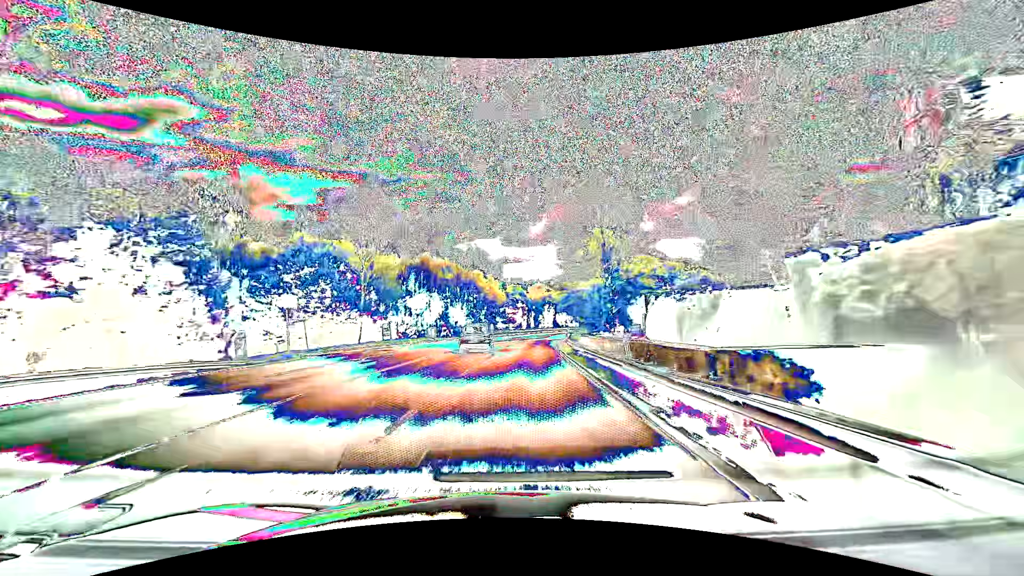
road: primary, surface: asphalt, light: Day
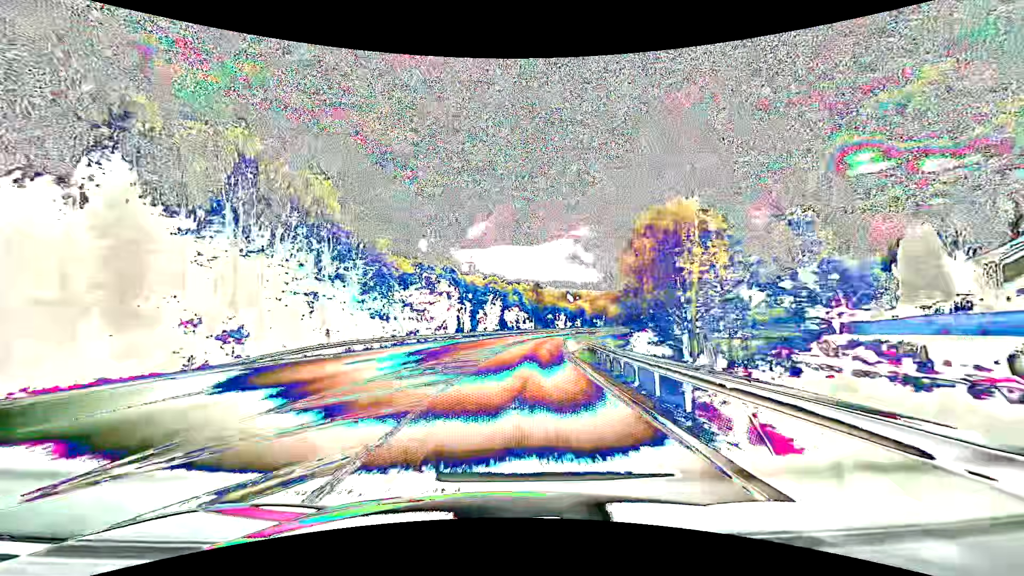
(+3.2, +53.6) m; +7°
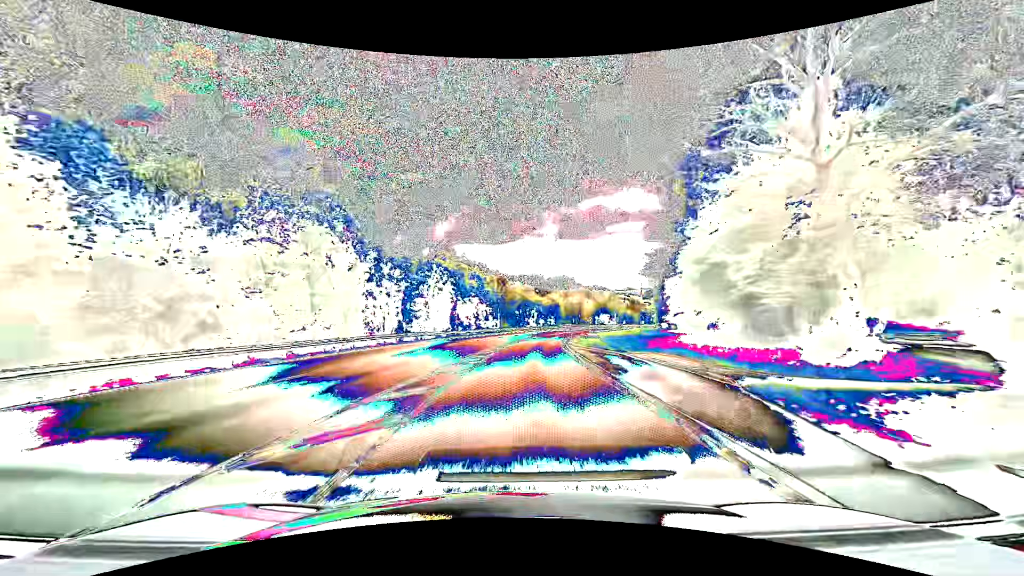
(+1.1, +32.0) m; +4°
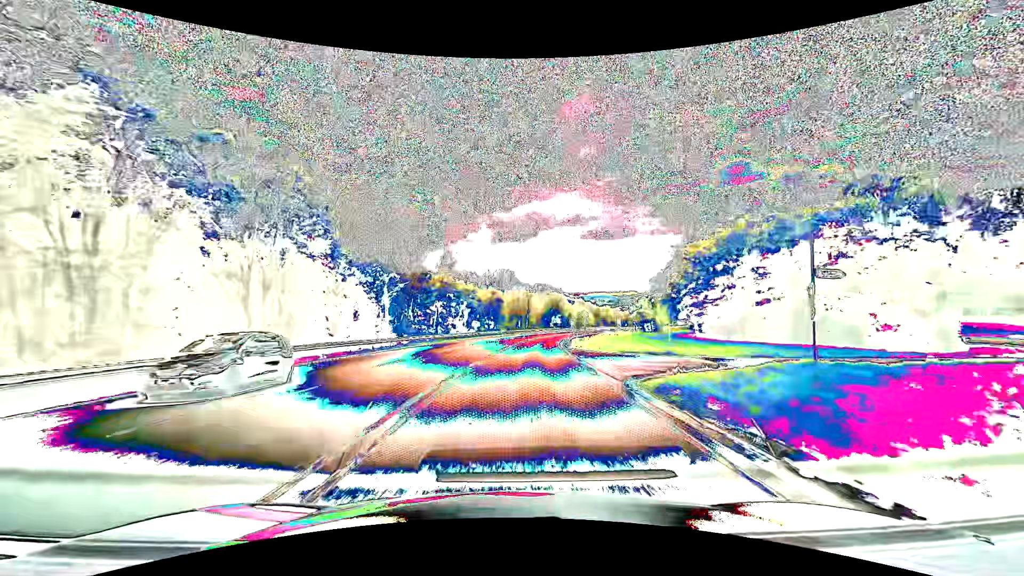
(+3.1, +51.0) m; +8°
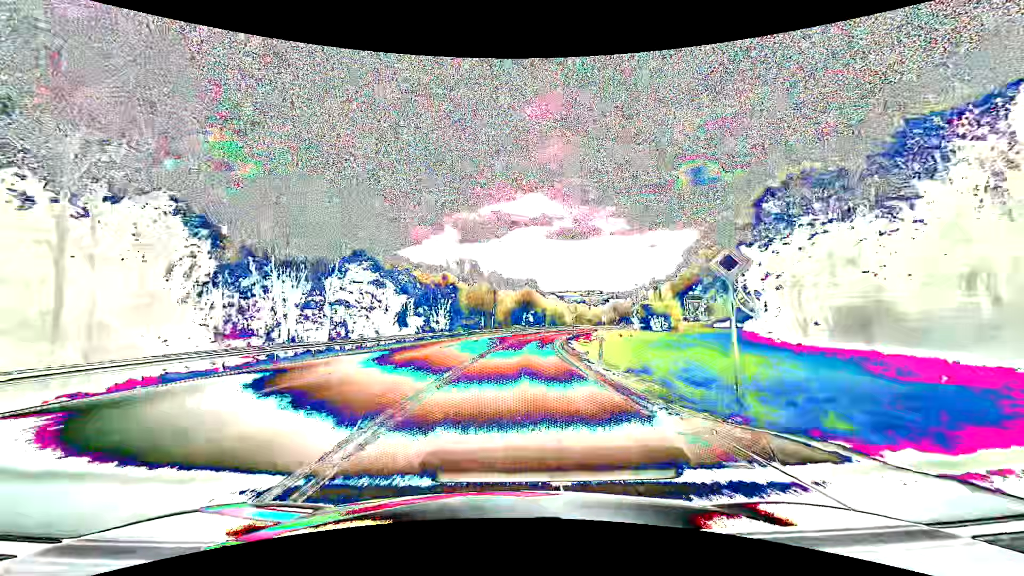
(+1.1, +31.5) m; +4°
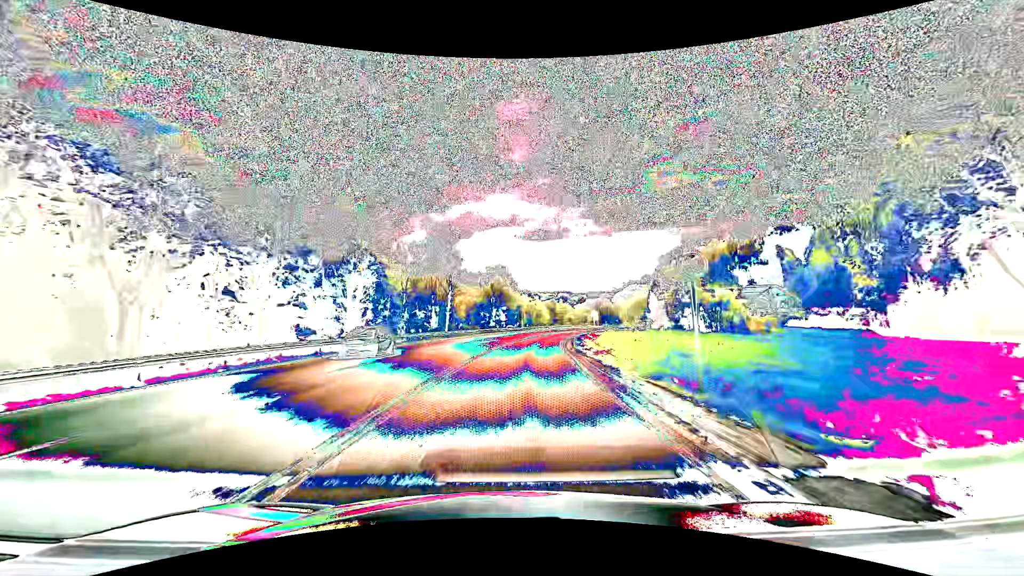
(+0.8, +31.6) m; +3°
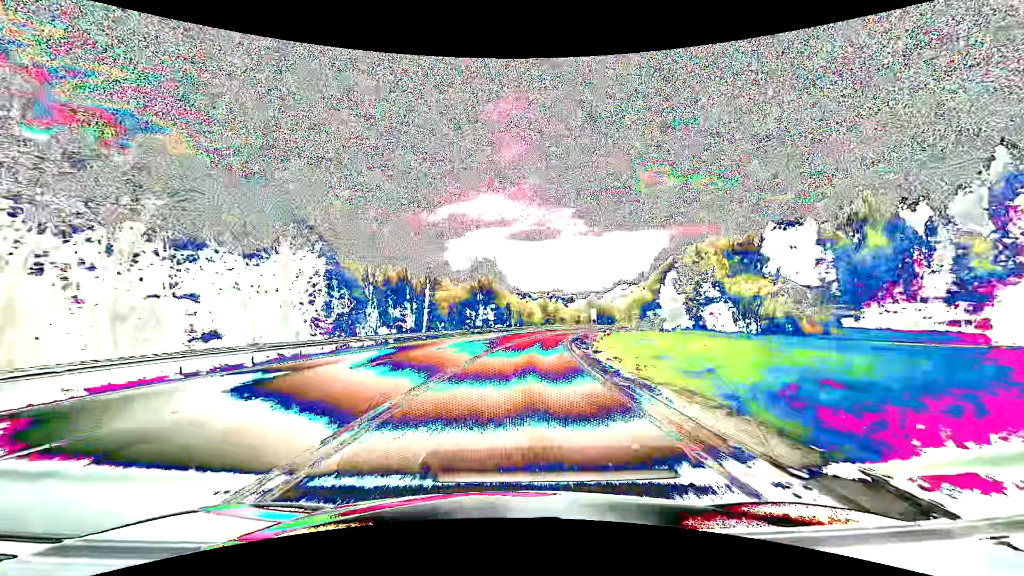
(+0.1, +10.3) m; +1°
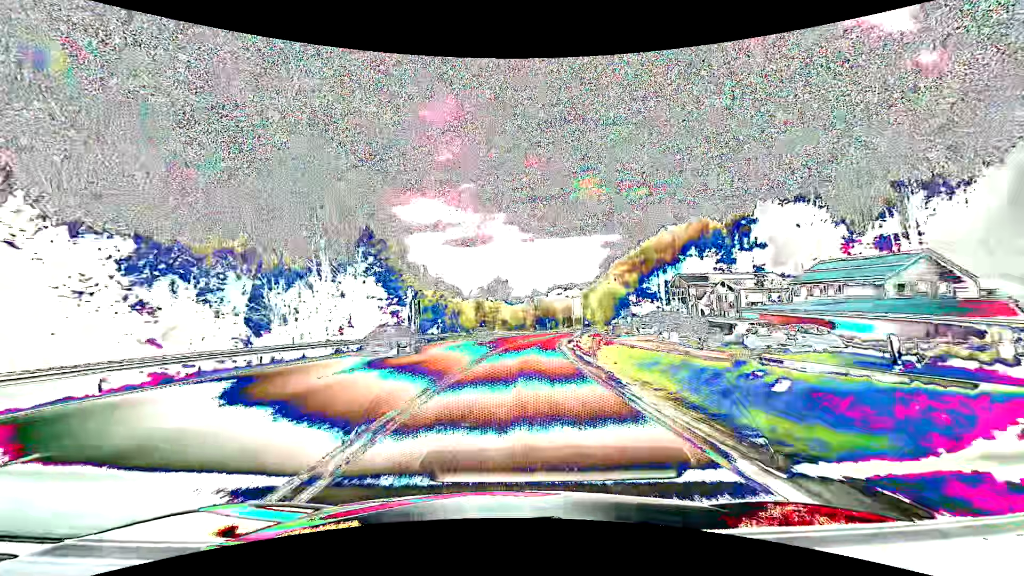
(+3.1, +49.7) m; +8°
(0, +10) (0, +20) (+1, +30) (+2, +40) (+3, +50) (+4, +60) (+5, +70) (+7, +80) (+8, +89) (+10, +99) m
